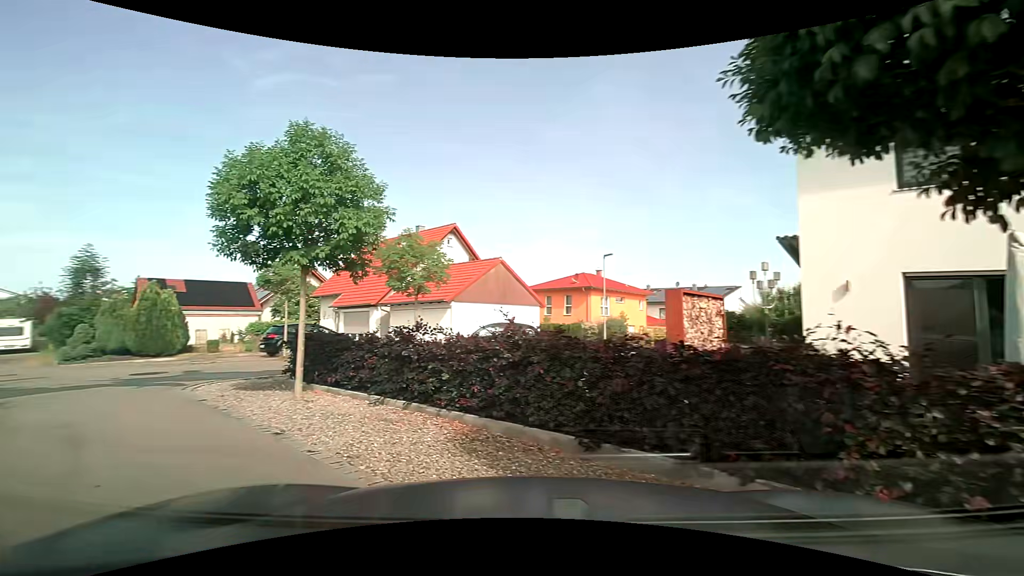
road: residential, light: Day
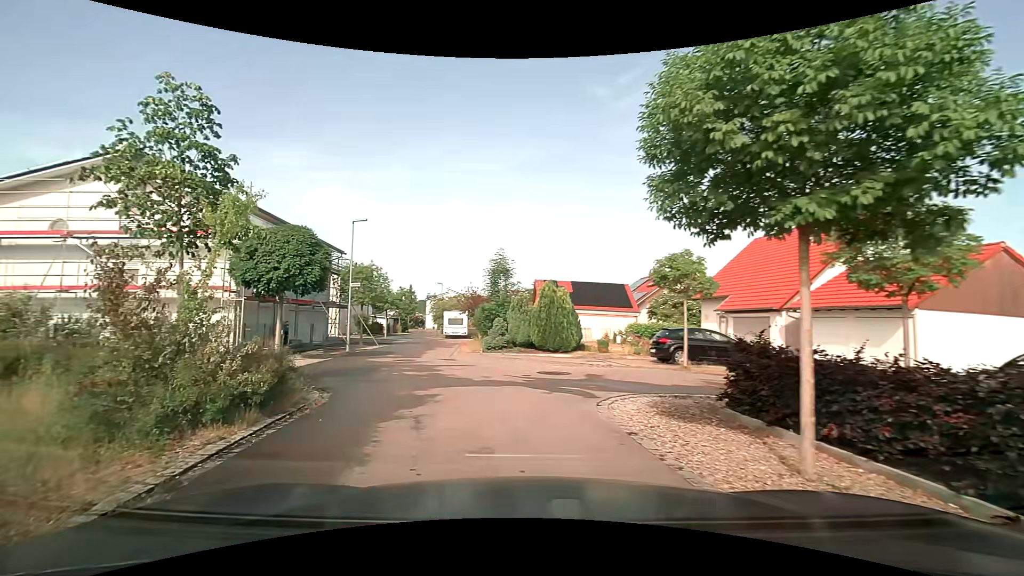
(-1.3, +3.7) m; -38°
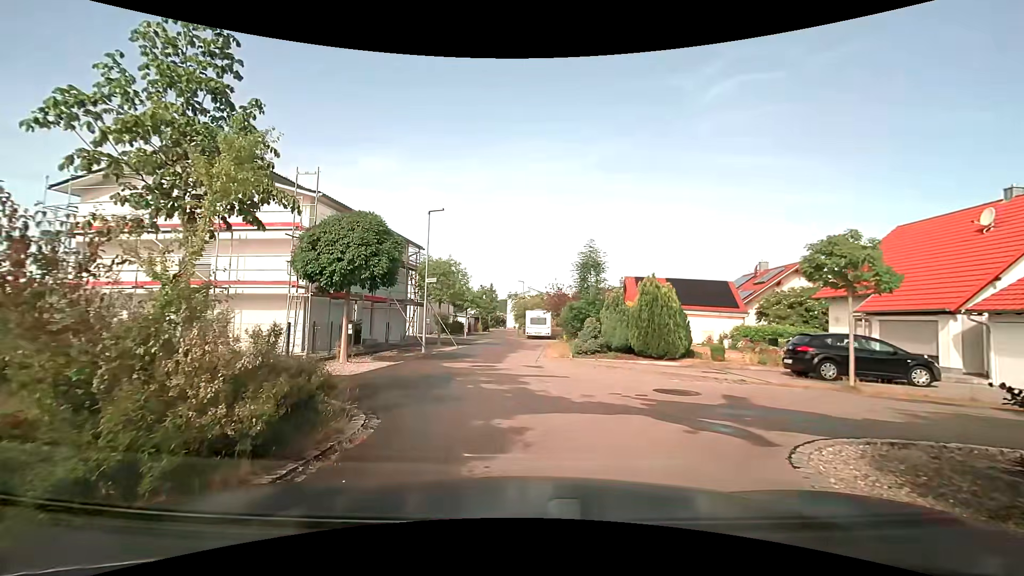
(-0.3, +2.8) m; -12°
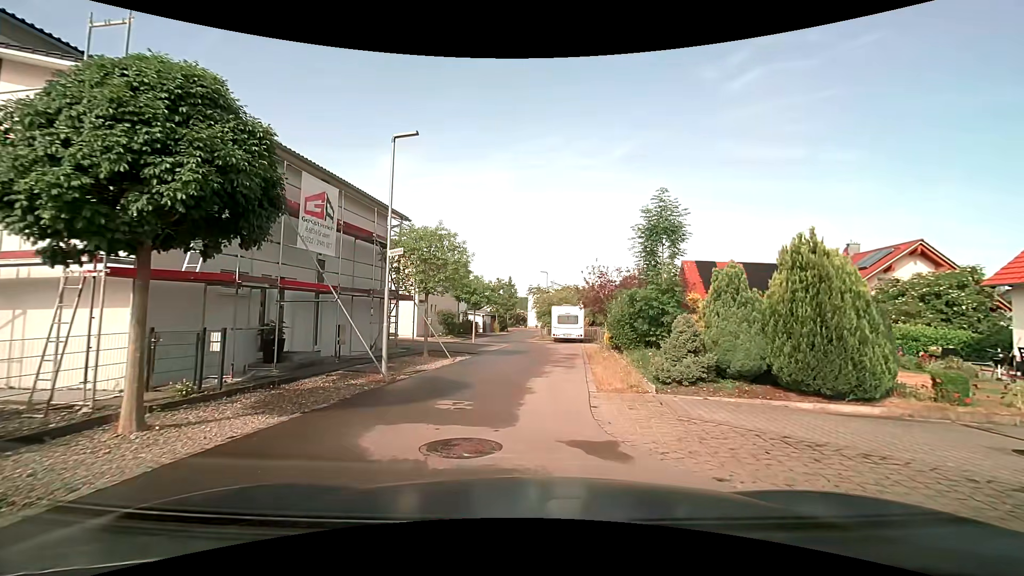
(-0.1, +9.1) m; -2°
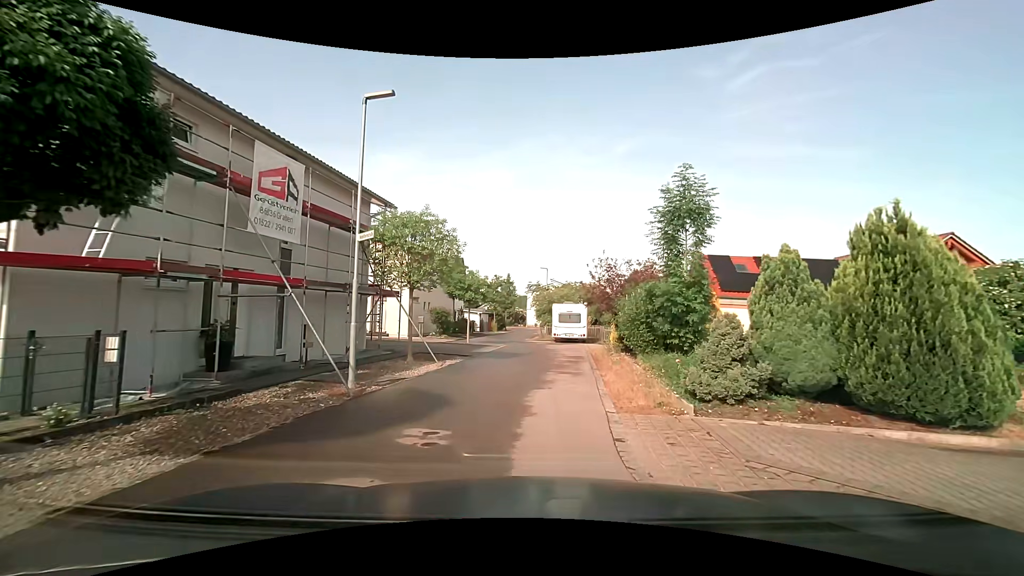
(0.0, +2.3) m; -1°
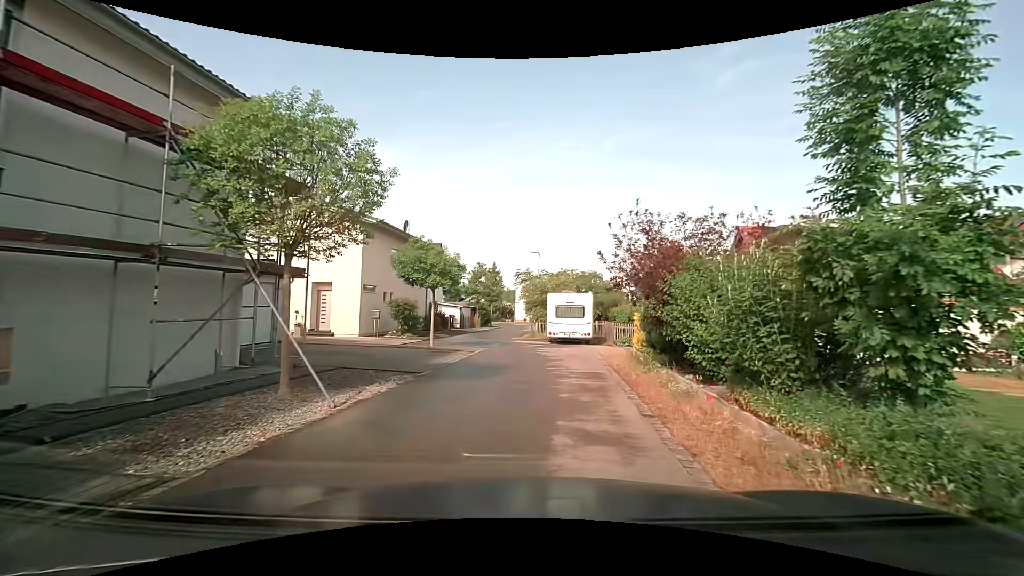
(+0.2, +7.5) m; +2°
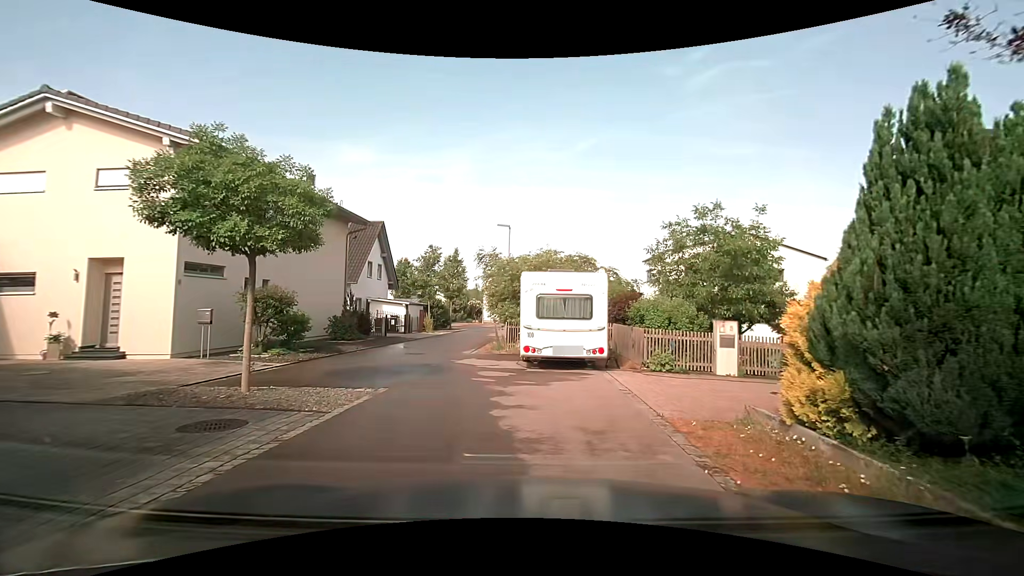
(+0.3, +11.1) m; +3°
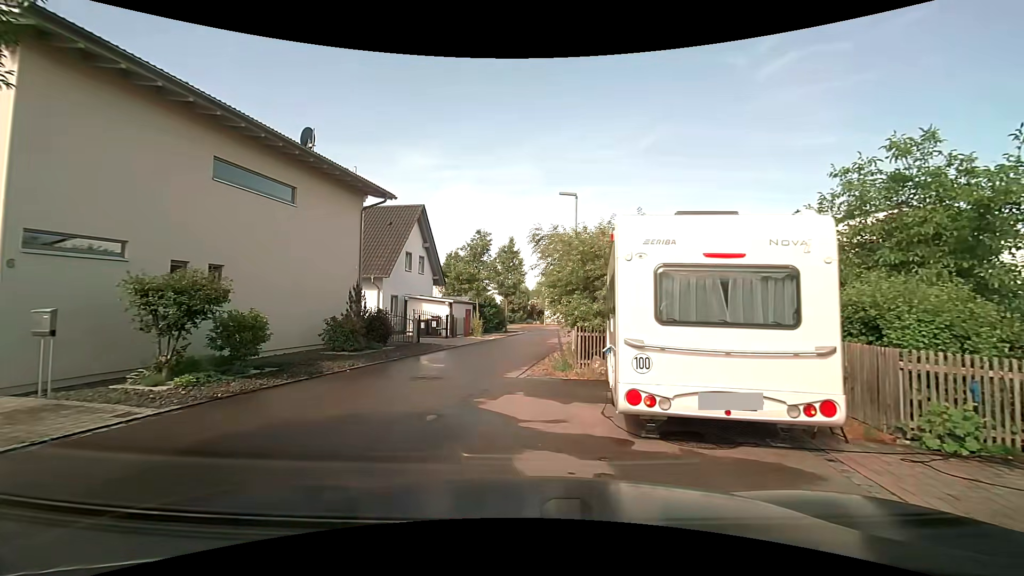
(-0.1, +6.8) m; -5°
